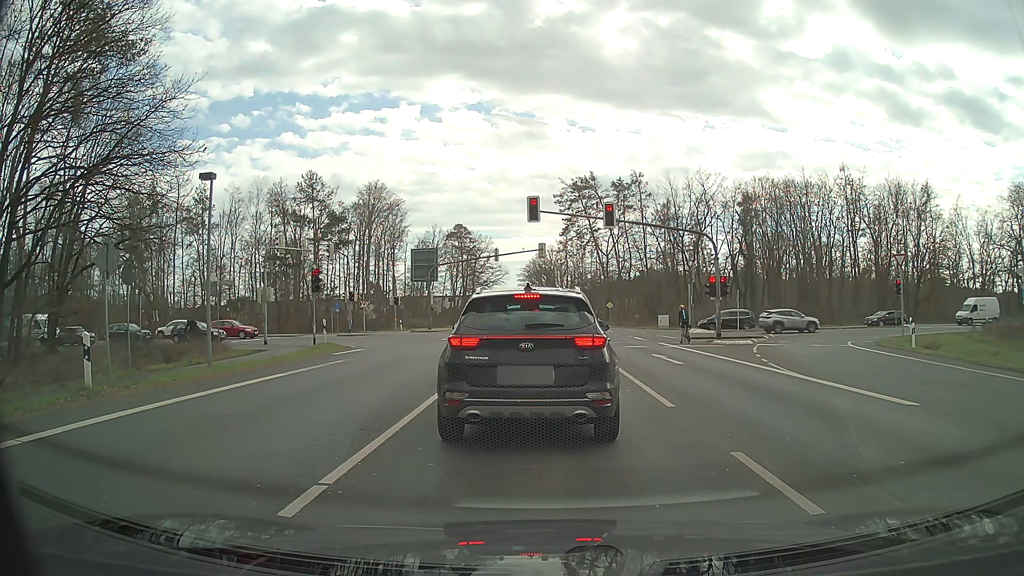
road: primary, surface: asphalt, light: Day
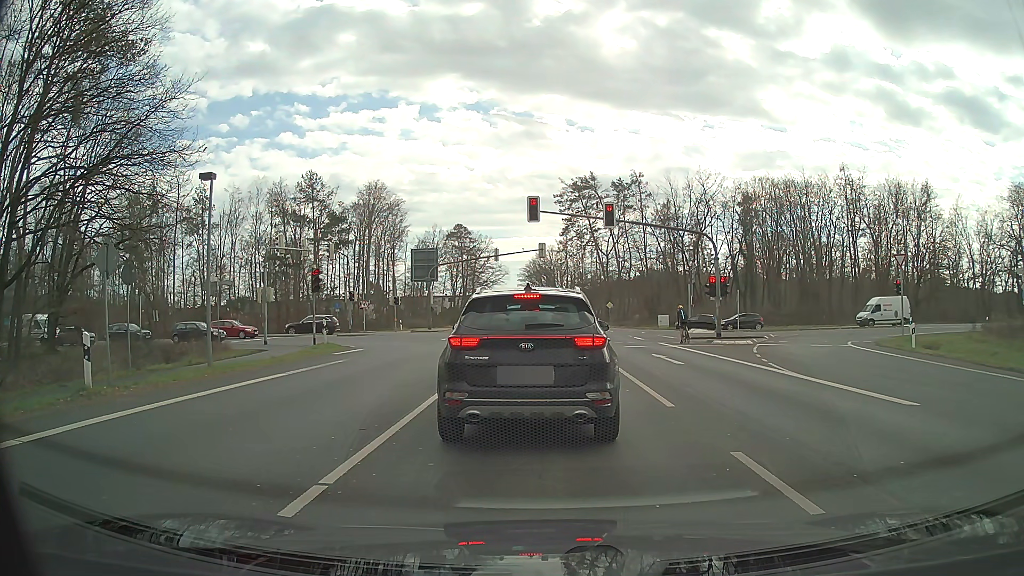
(0.0, 0.0) m; 0°
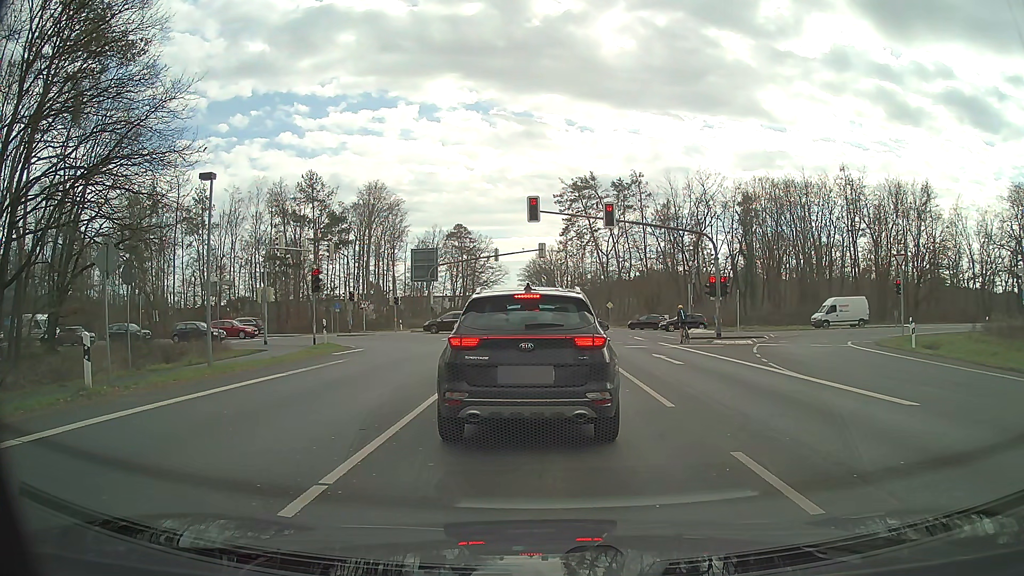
(0.0, 0.0) m; 0°
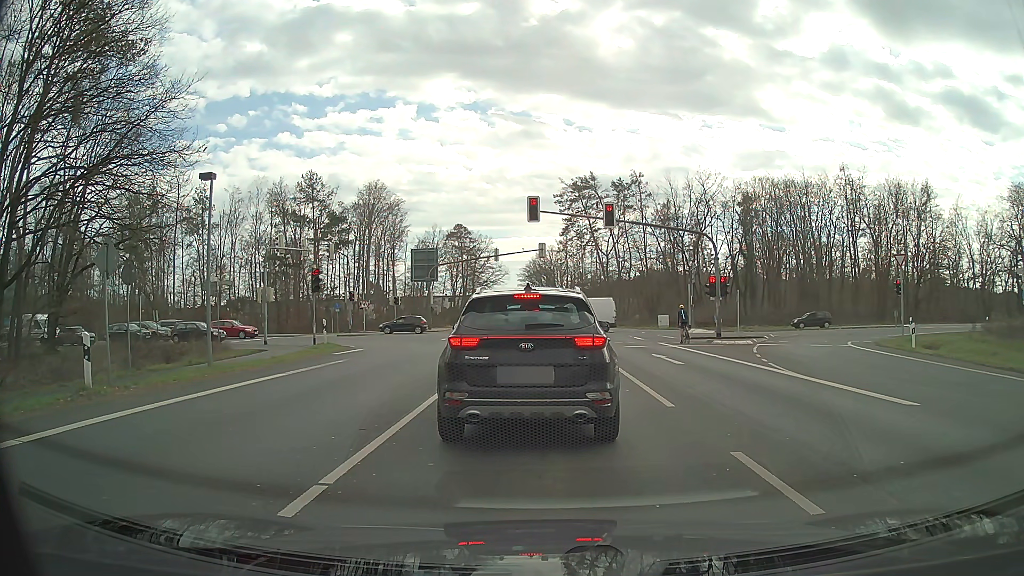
(0.0, 0.0) m; 0°
(0, +10) (+1, +20) (+1, +30) (+1, +40) (-3, +49) (-10, +56) (-20, +58) (-30, +58) (-40, +58) (-50, +57) m
